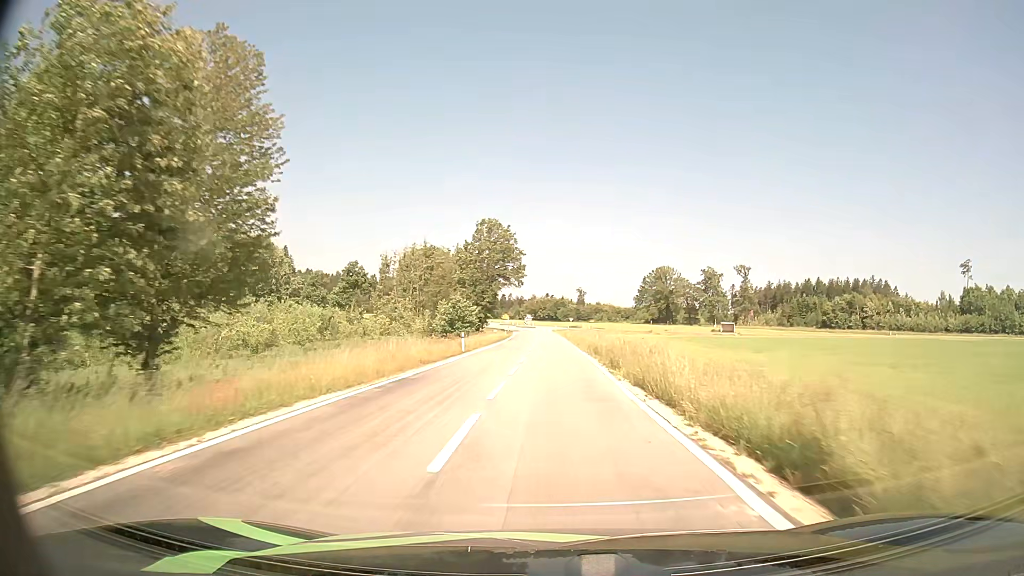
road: tertiary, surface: asphalt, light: Day
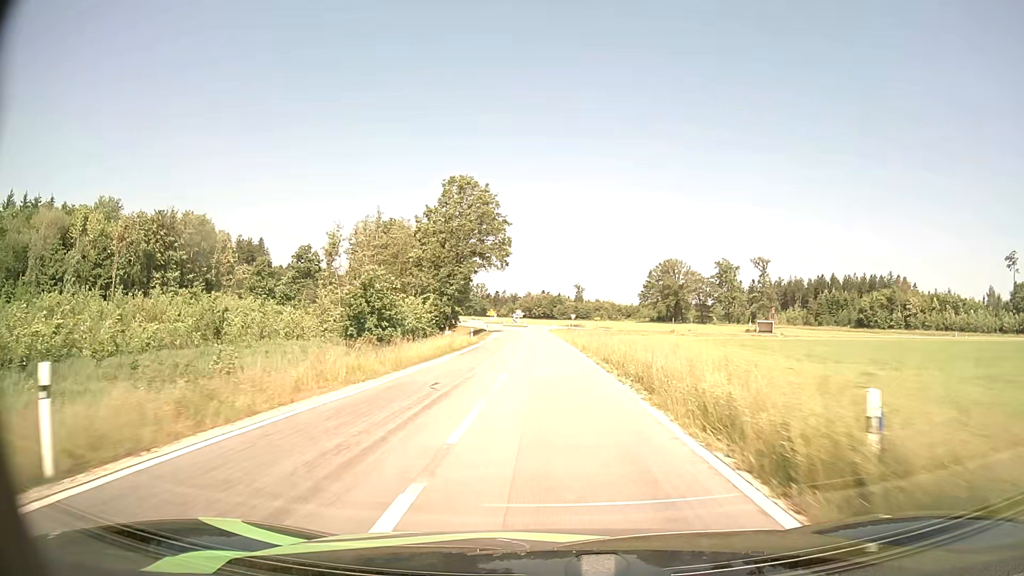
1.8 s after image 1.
(+0.2, +29.1) m; 0°
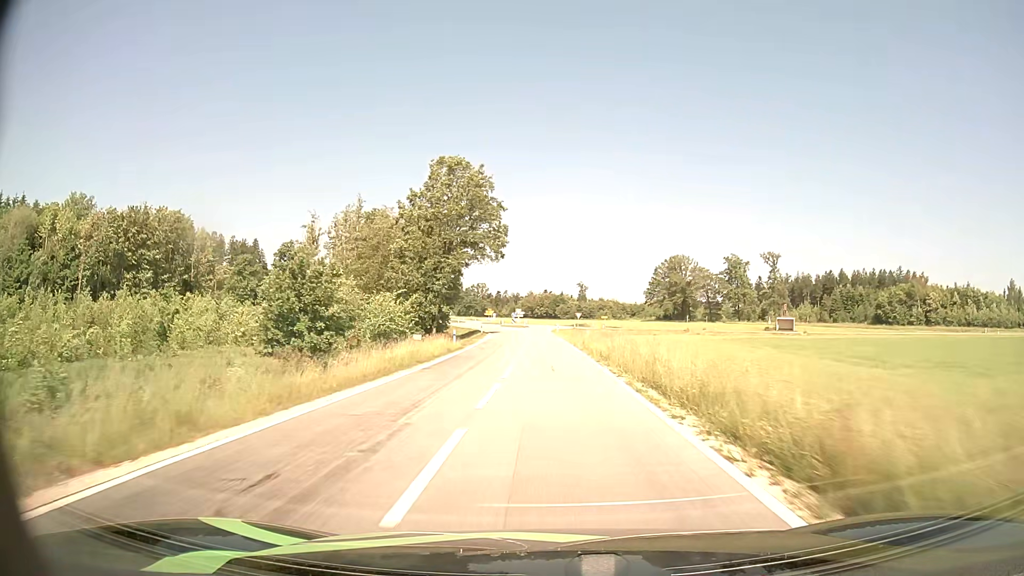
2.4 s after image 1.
(0.0, +9.4) m; 0°
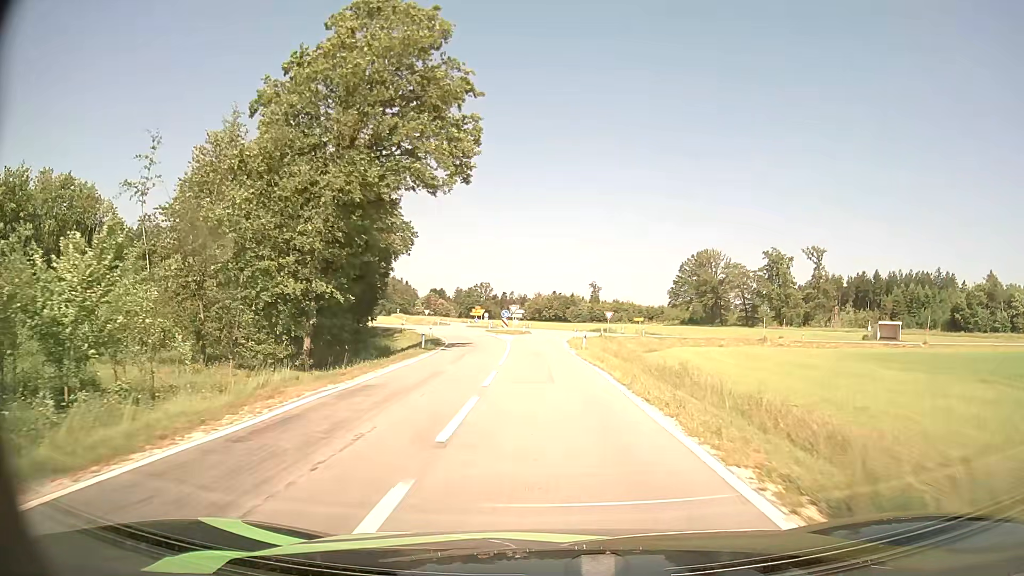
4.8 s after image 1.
(-0.2, +33.6) m; -1°
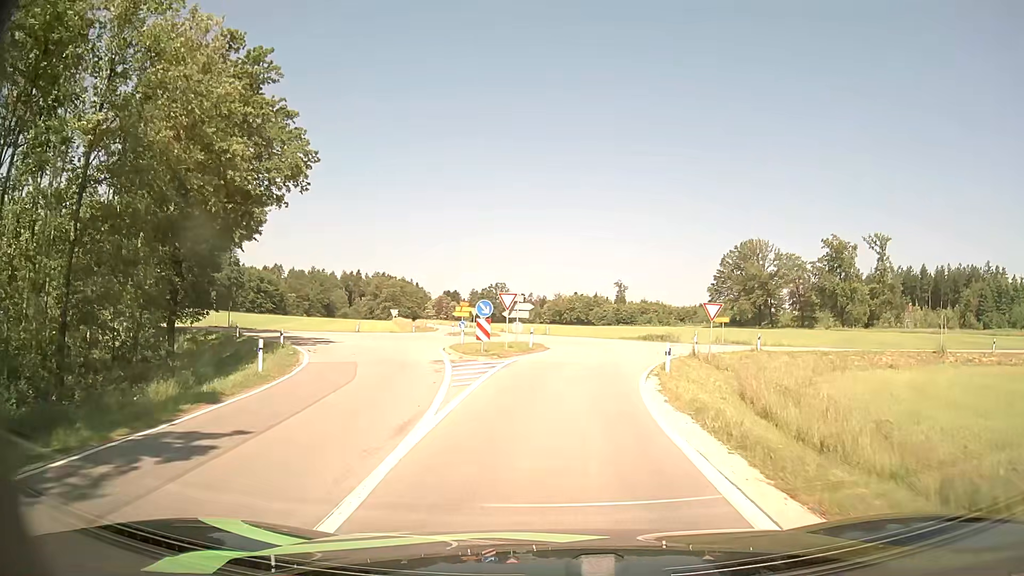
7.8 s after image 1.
(-0.4, +30.7) m; -2°
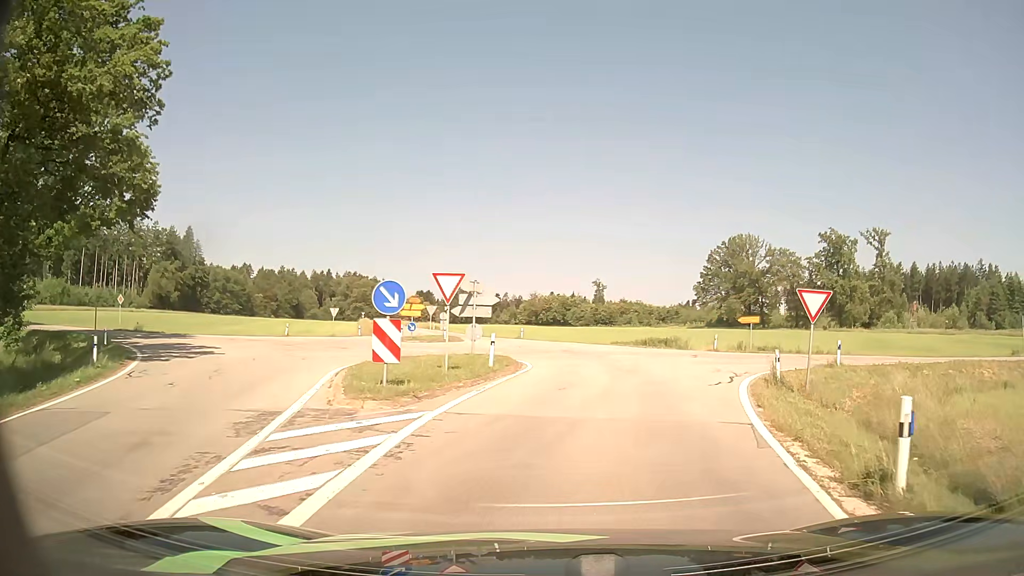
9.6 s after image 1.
(+0.1, +11.9) m; +3°
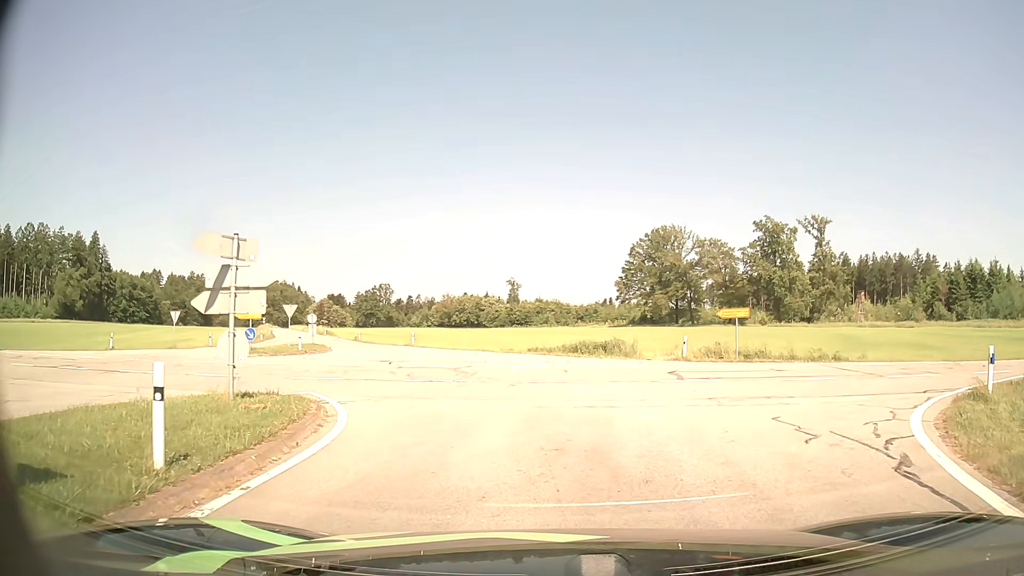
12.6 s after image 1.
(+0.7, +12.6) m; +7°
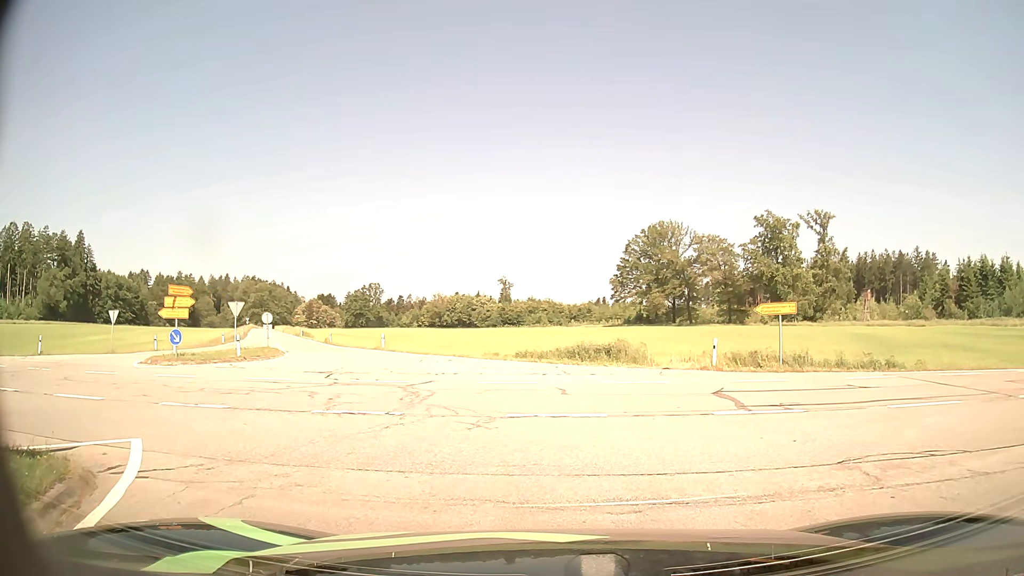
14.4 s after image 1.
(0.0, +6.0) m; +1°
(-1, +10) (-4, +20) (-8, +28) (-13, +37) (-17, +46) (-22, +55) (-26, +64) (-31, +73) (-35, +82) (-39, +91) m
